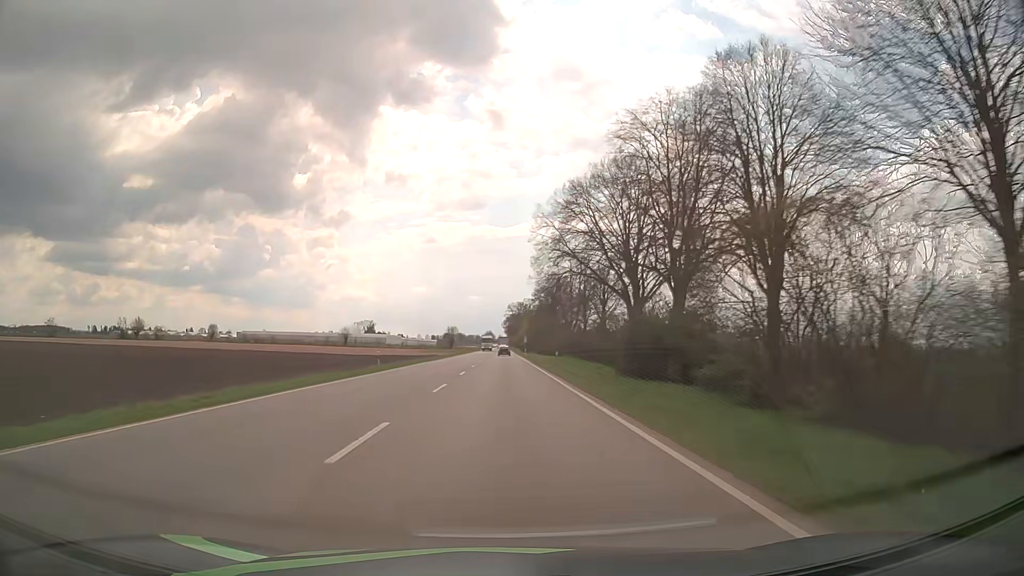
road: primary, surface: asphalt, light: Day
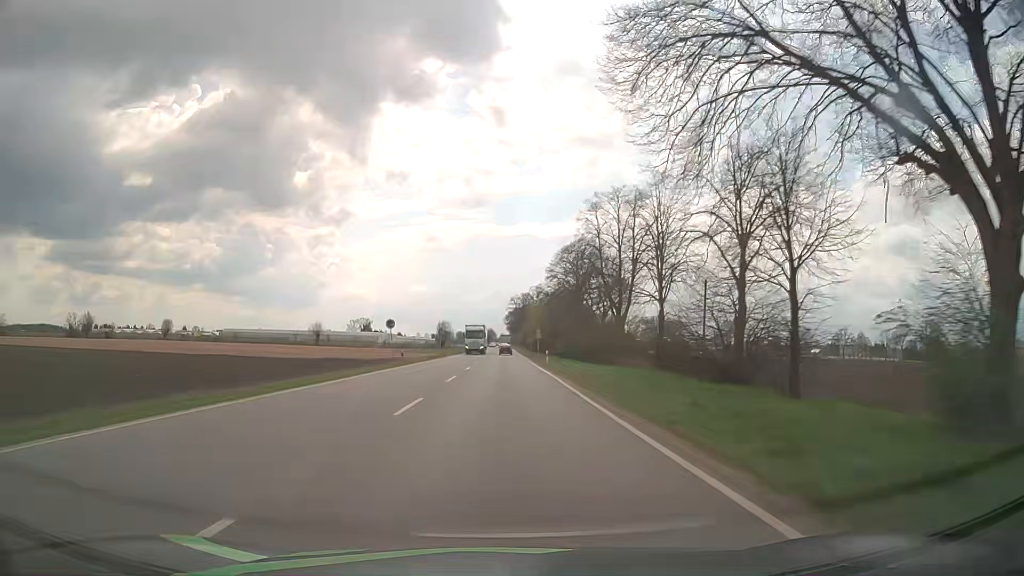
(0.0, +42.6) m; 0°
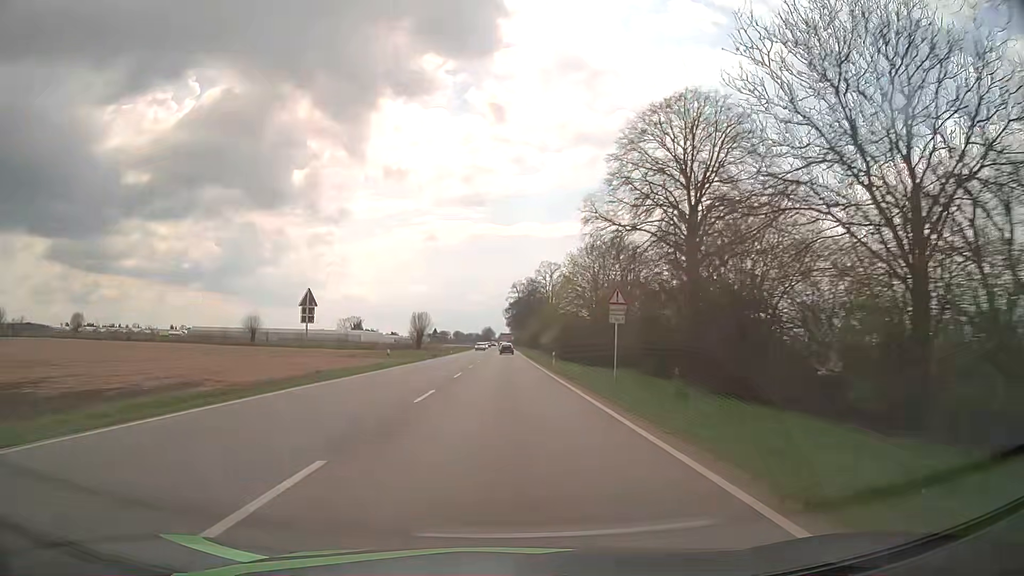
(0.0, +57.4) m; 0°
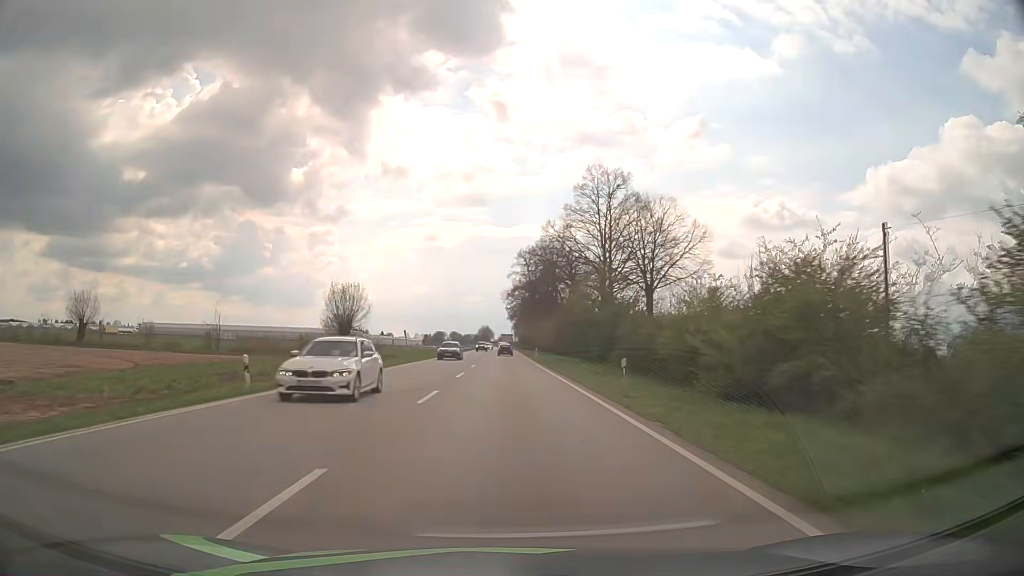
(-0.1, +72.5) m; 0°
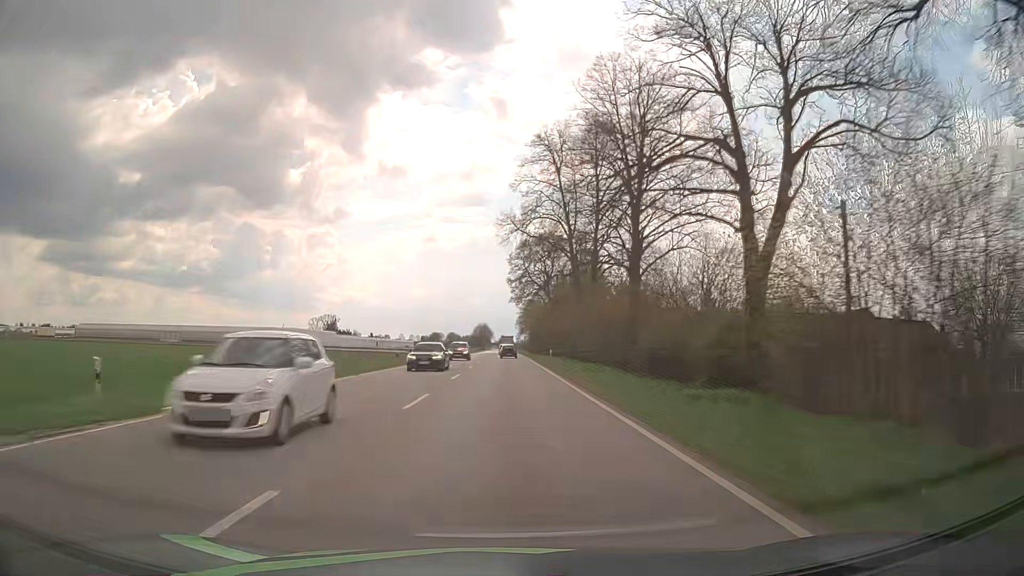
(+0.1, +73.1) m; 0°
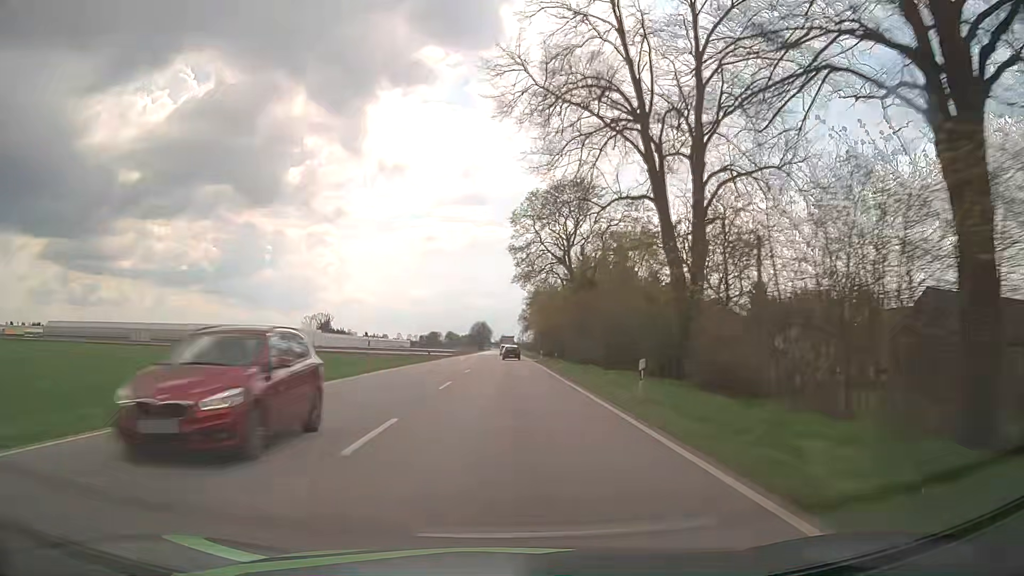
(0.0, +29.3) m; 0°
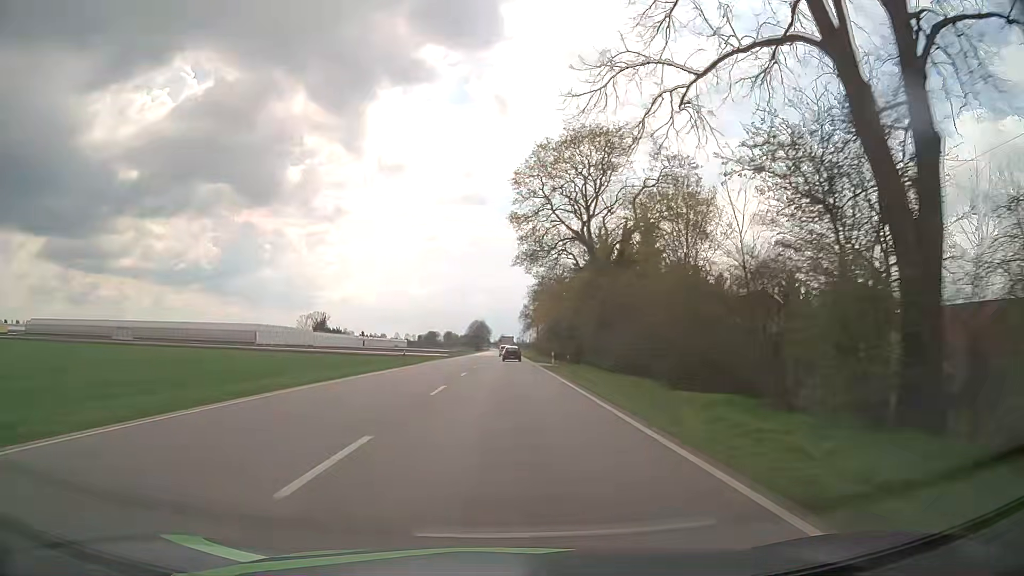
(0.0, +14.6) m; 0°
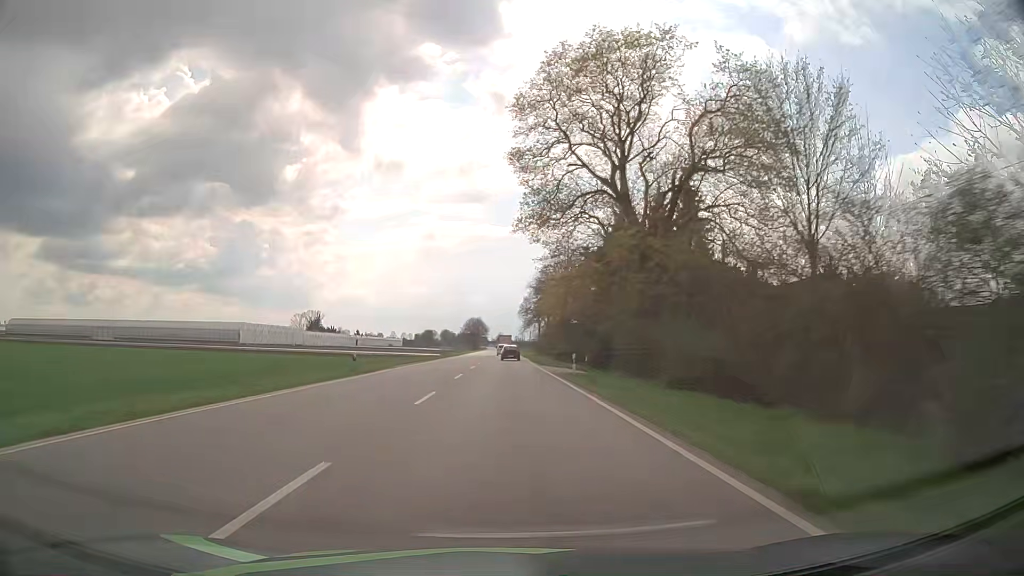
(+0.1, +14.5) m; +1°
(0, +10) (0, +20) (0, +30) (0, +40) (0, +50) (0, +60) (0, +70) (0, +80) (0, +90) (0, +100) m
